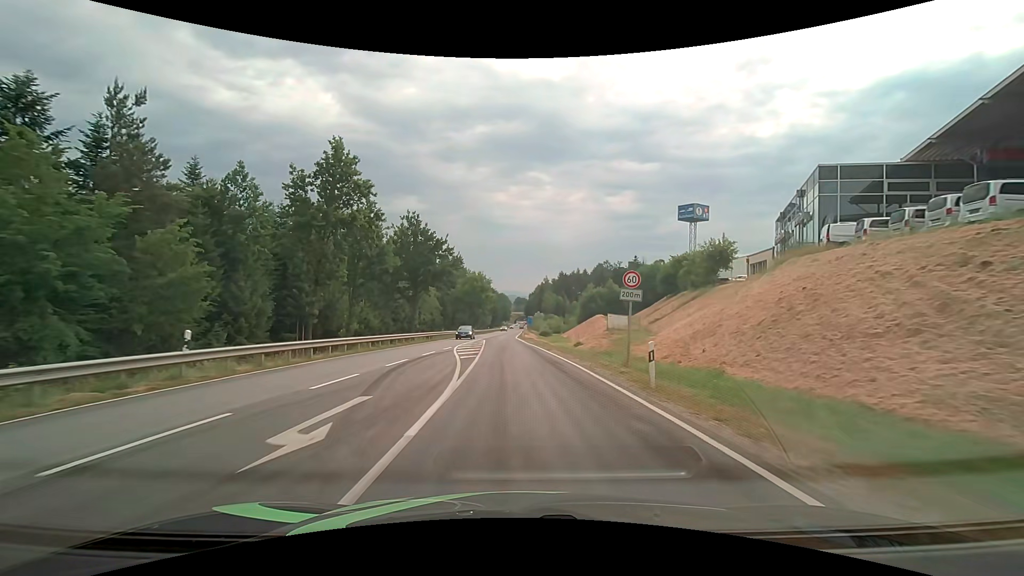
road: secondary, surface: asphalt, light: Day
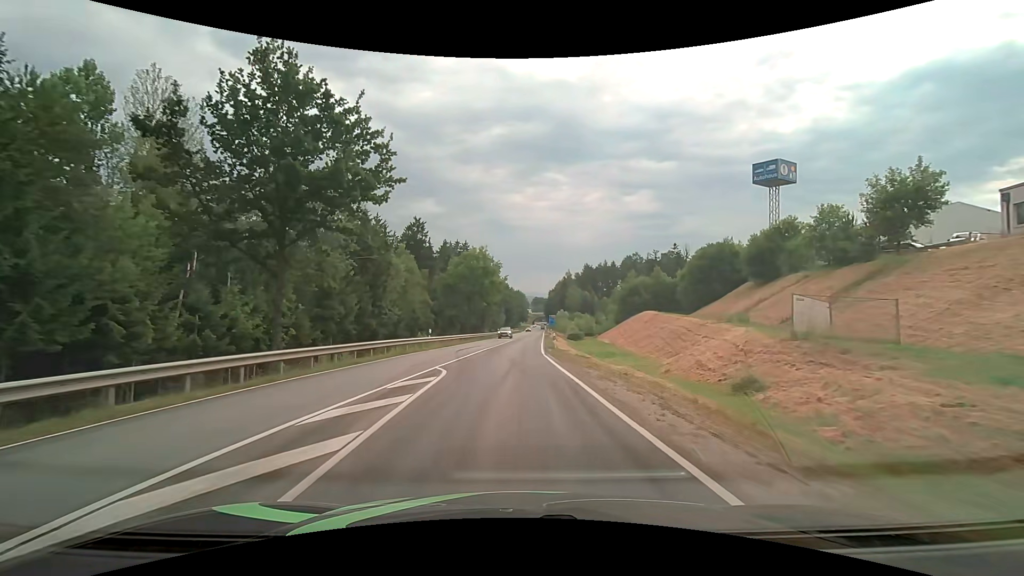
(-0.7, +34.4) m; -2°
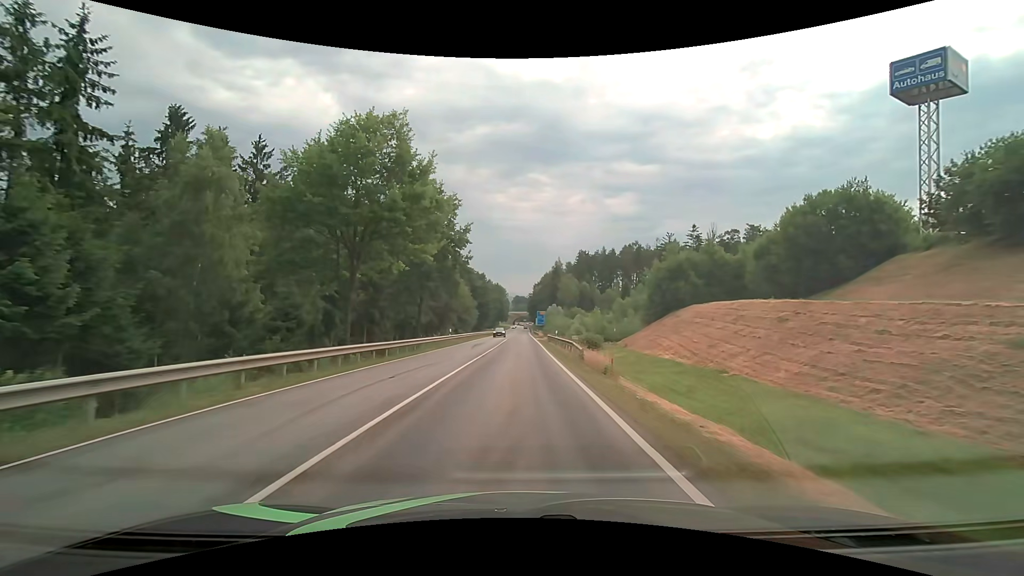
(+0.3, +43.8) m; +2°
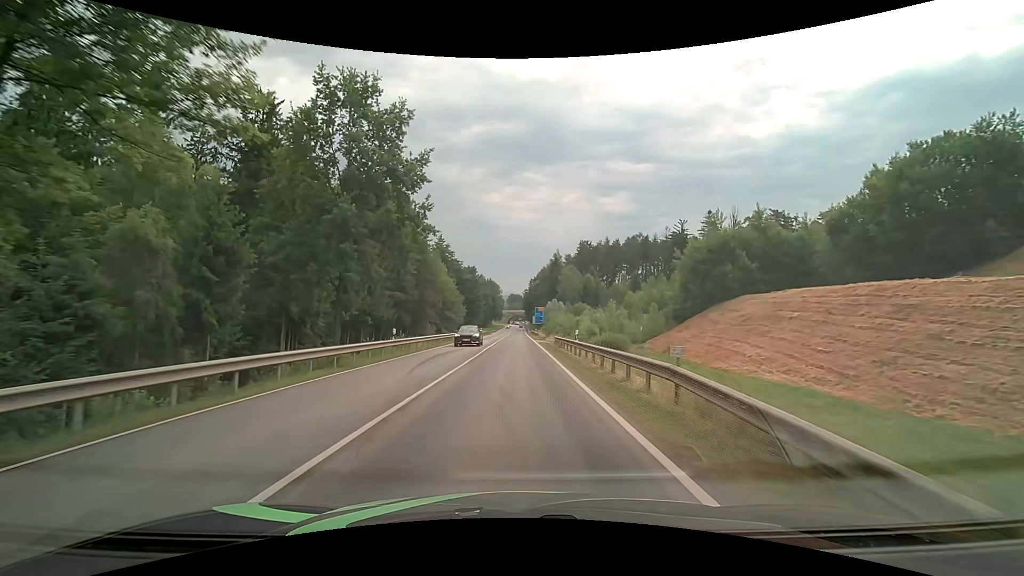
(+0.2, +18.3) m; +1°
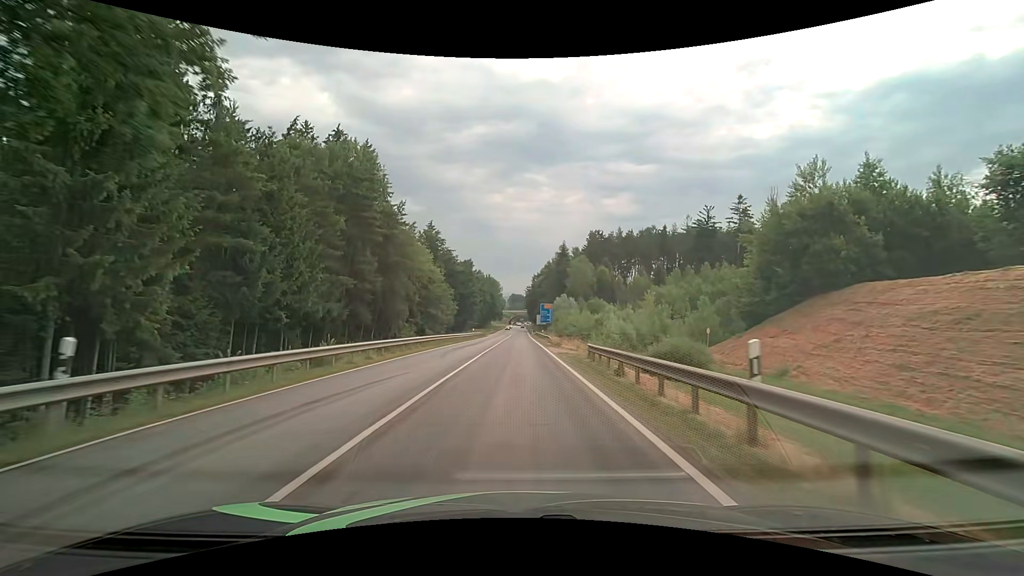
(0.0, +18.6) m; 0°
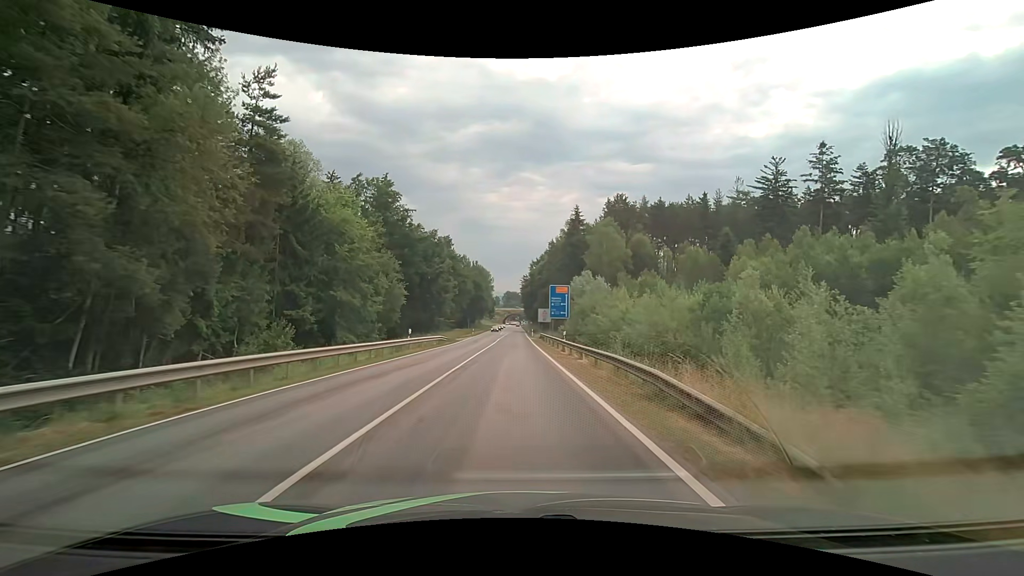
(+0.2, +36.8) m; 0°
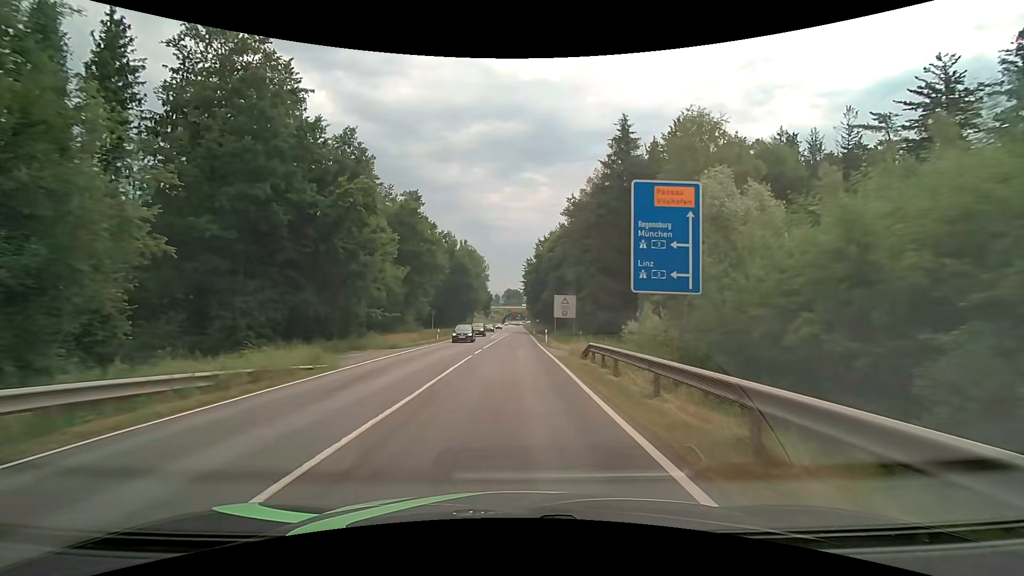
(+0.1, +36.2) m; 0°
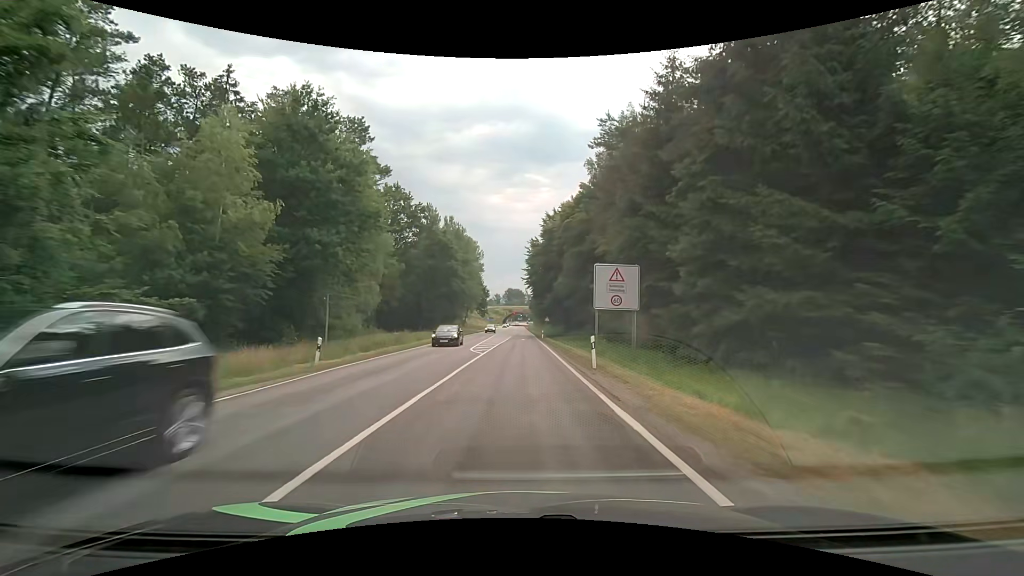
(0.0, +26.7) m; 0°
(0, +10) (0, +20) (0, +30) (0, +40) (0, +50) (+1, +60) (+1, +70) (+1, +80) (+1, +90) (+1, +100) m
